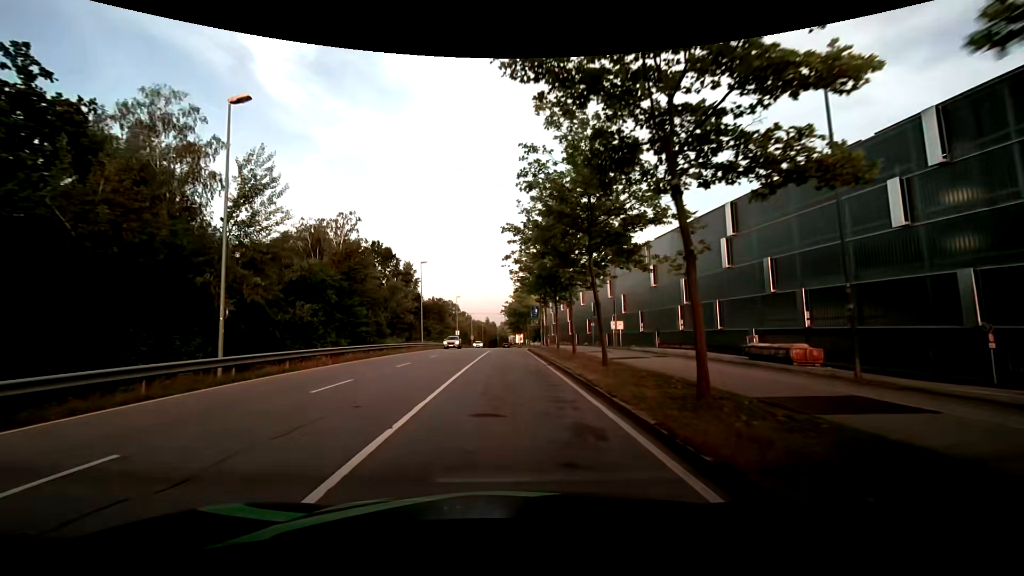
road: secondary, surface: asphalt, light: Day
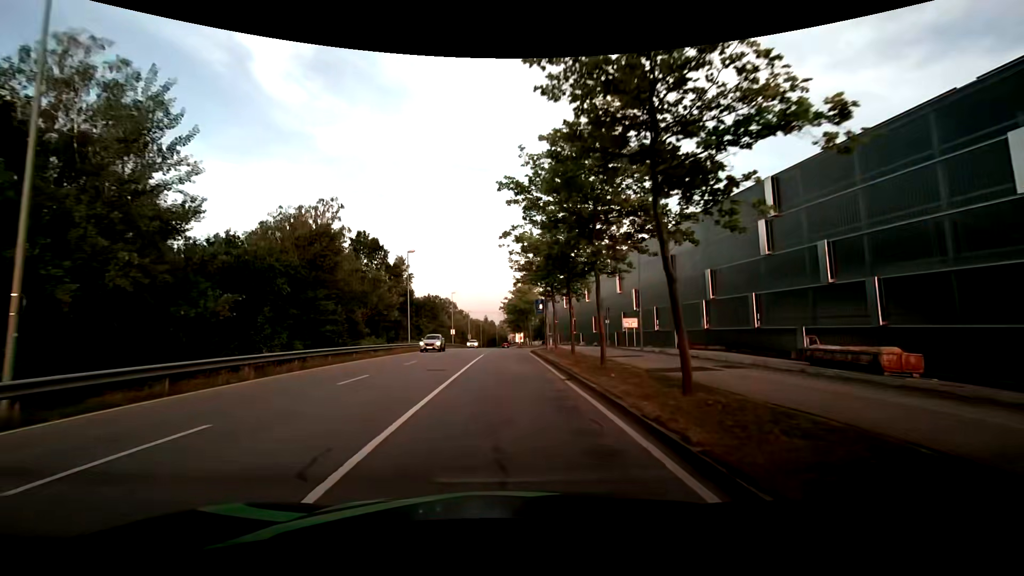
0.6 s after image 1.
(0.0, +7.3) m; -1°
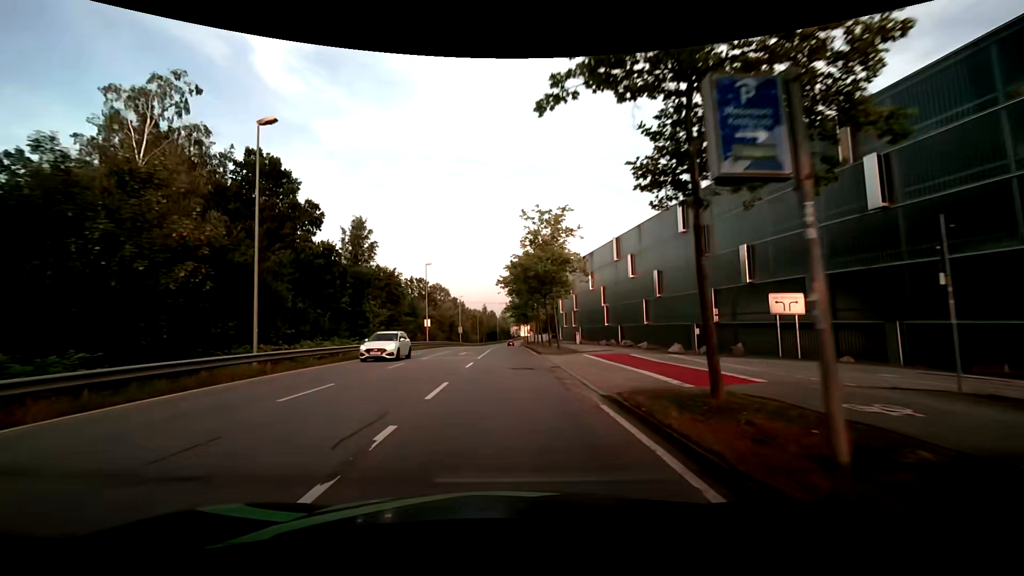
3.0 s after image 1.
(+0.1, +30.9) m; 0°
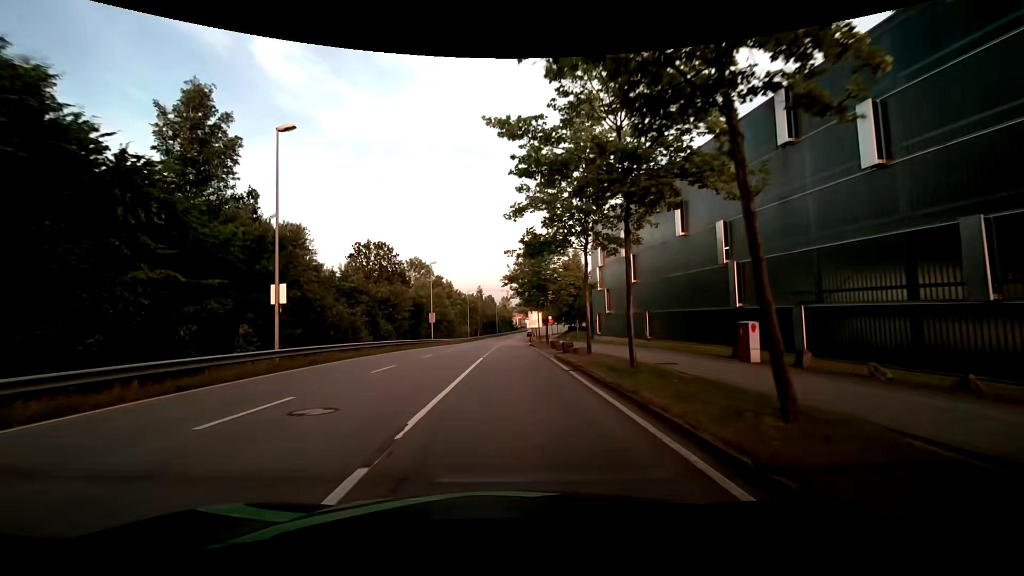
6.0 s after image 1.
(+0.1, +39.0) m; 0°
(0, +10) (0, +20) (0, +30) (0, +40) (0, +50) (+1, +60) (+1, +70) (+1, +80) (+1, +90) (+2, +100) m
